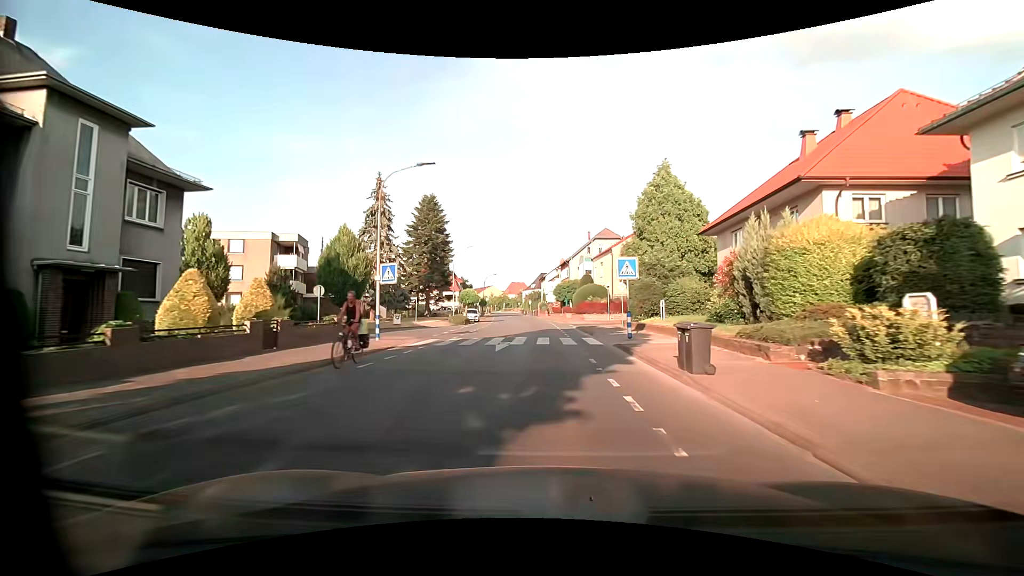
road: tertiary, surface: asphalt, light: Day
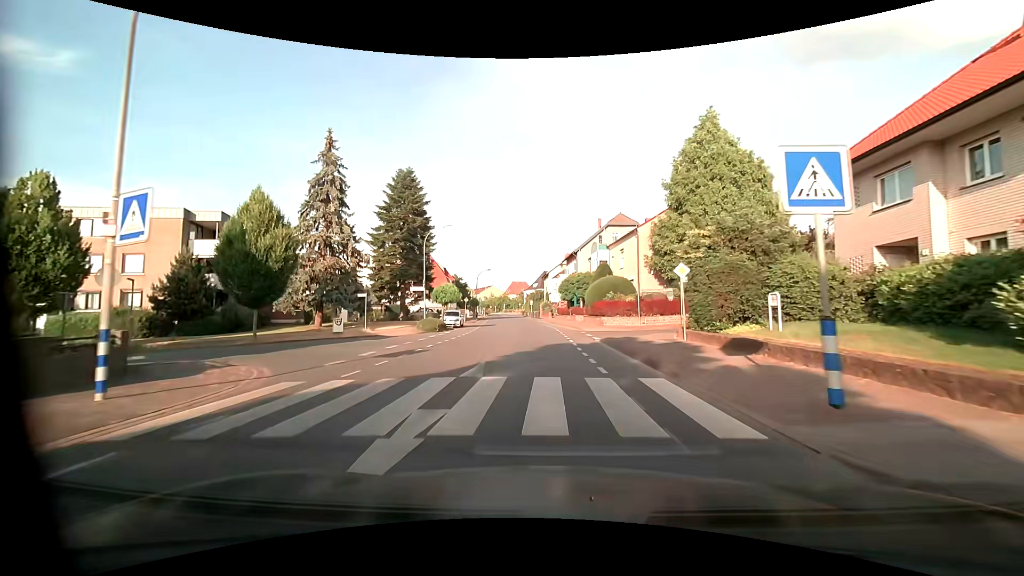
(+0.1, +13.7) m; 0°
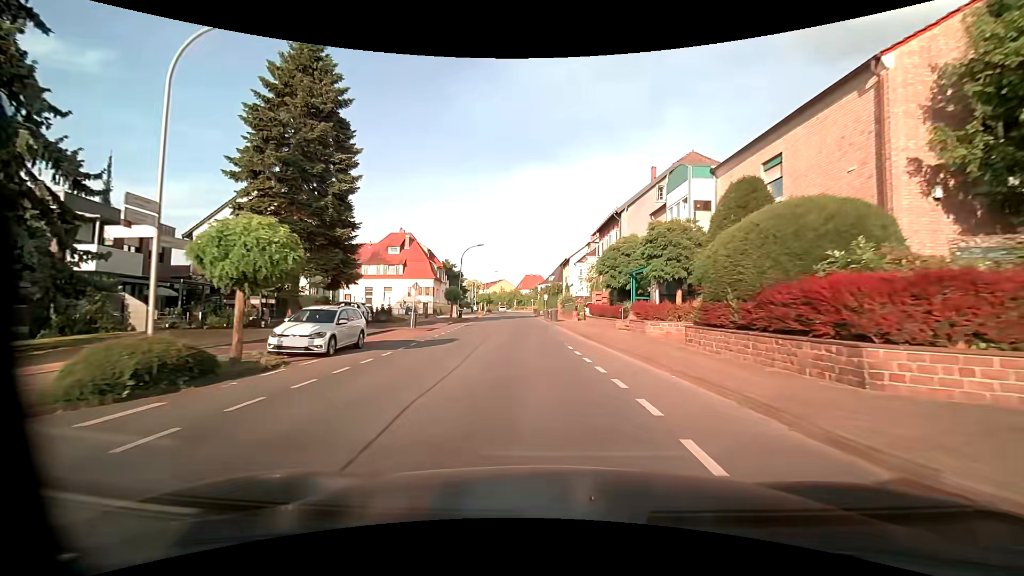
(-0.4, +28.0) m; -2°
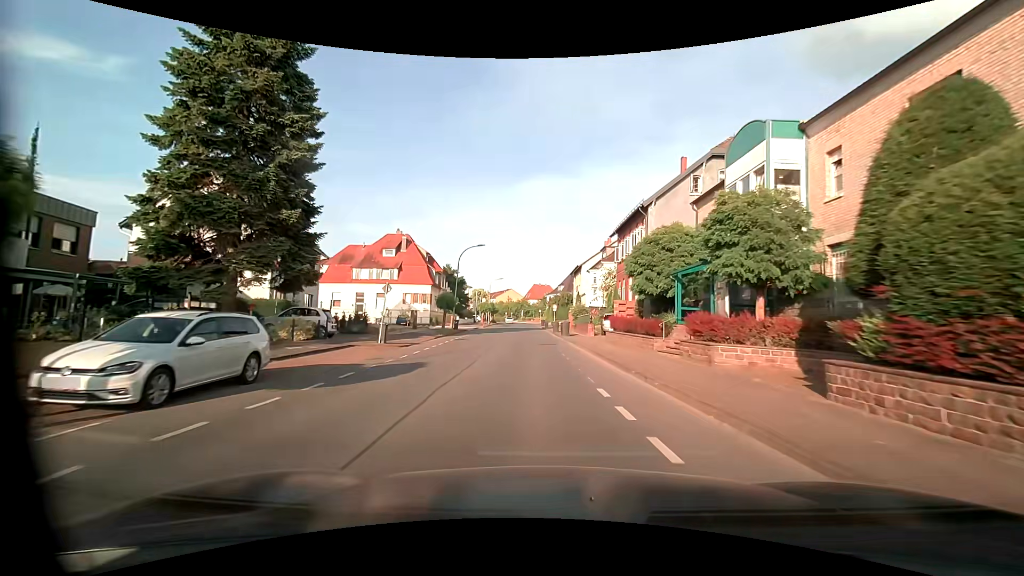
(-0.1, +7.0) m; -1°
(0, +10) (0, +20) (-1, +30) (-1, +40) (-1, +50) (-2, +60) (-2, +70) (-2, +80) (-3, +90) (-3, +100) m
